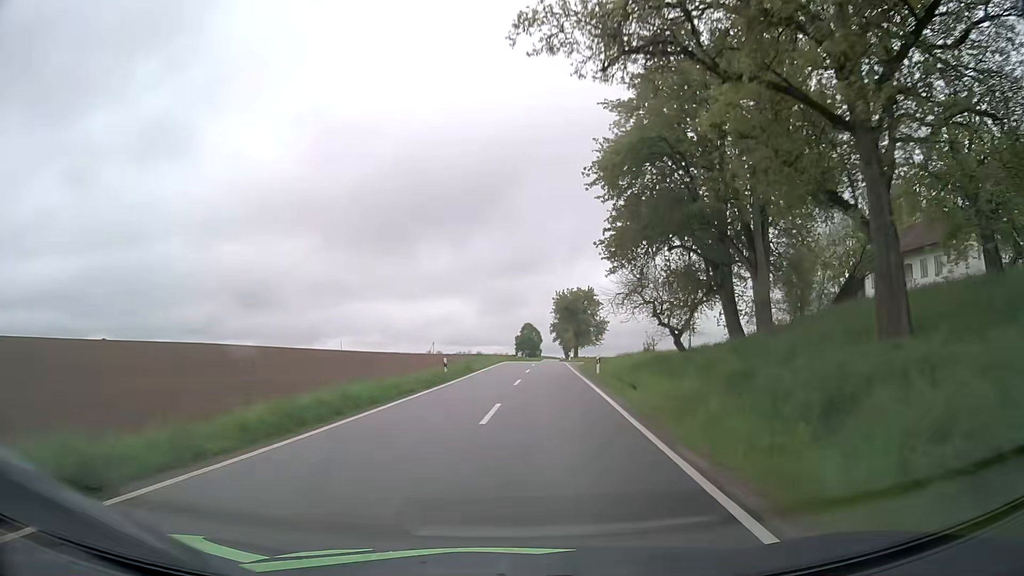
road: tertiary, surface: asphalt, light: Day
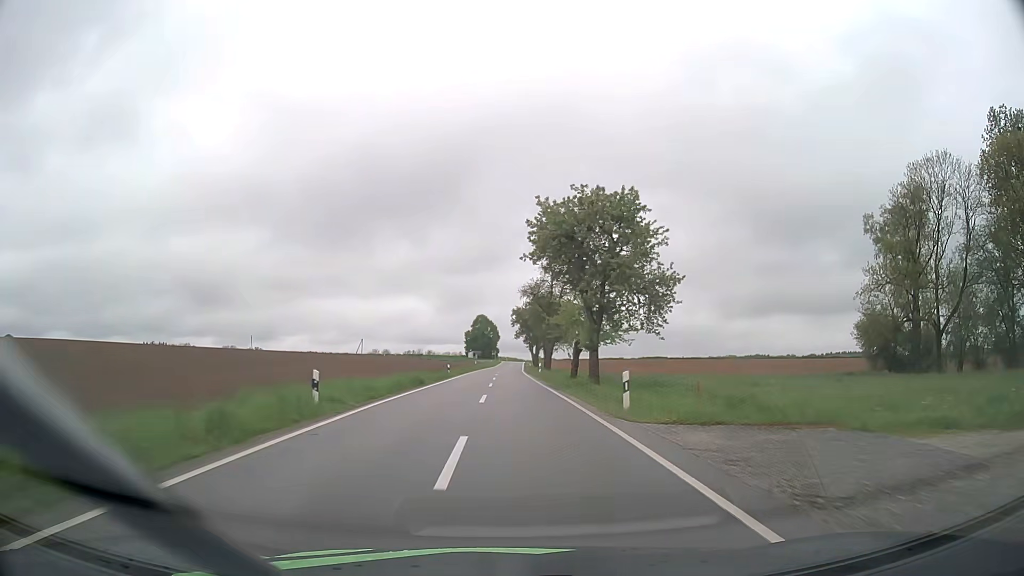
(+3.1, +53.1) m; +4°
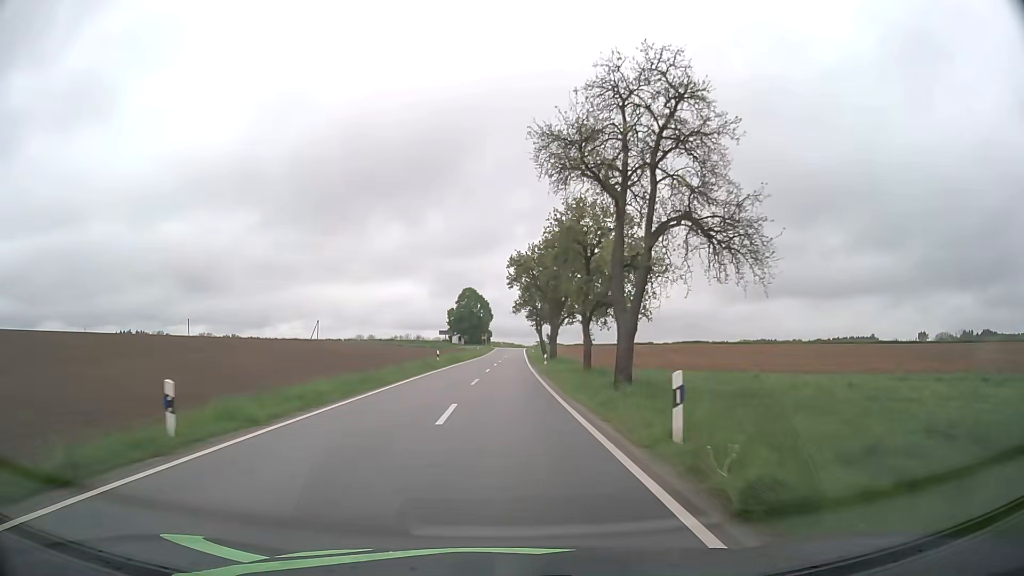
(+0.3, +43.0) m; 0°
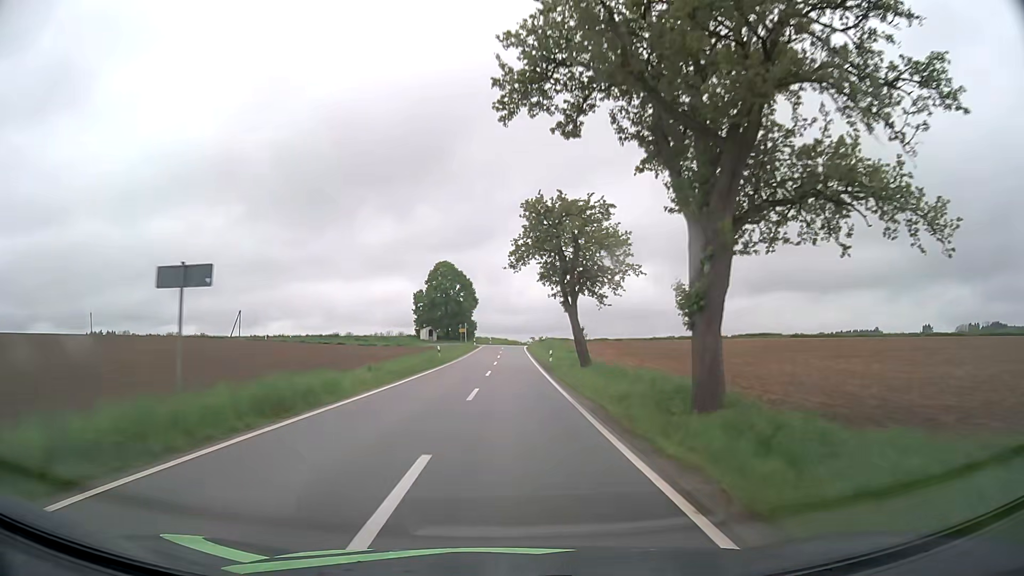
(+0.3, +43.3) m; +1°
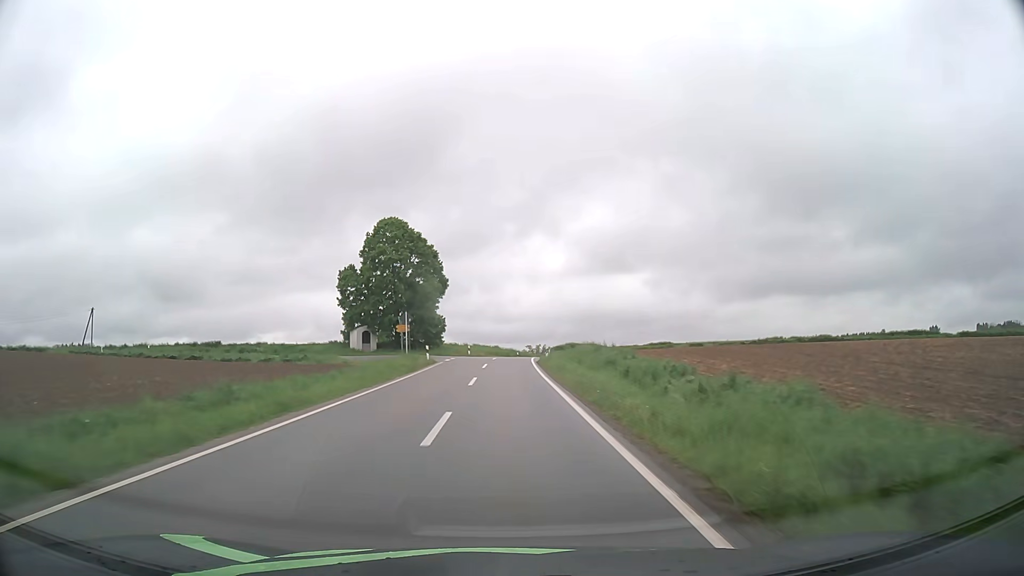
(+0.3, +43.2) m; 0°
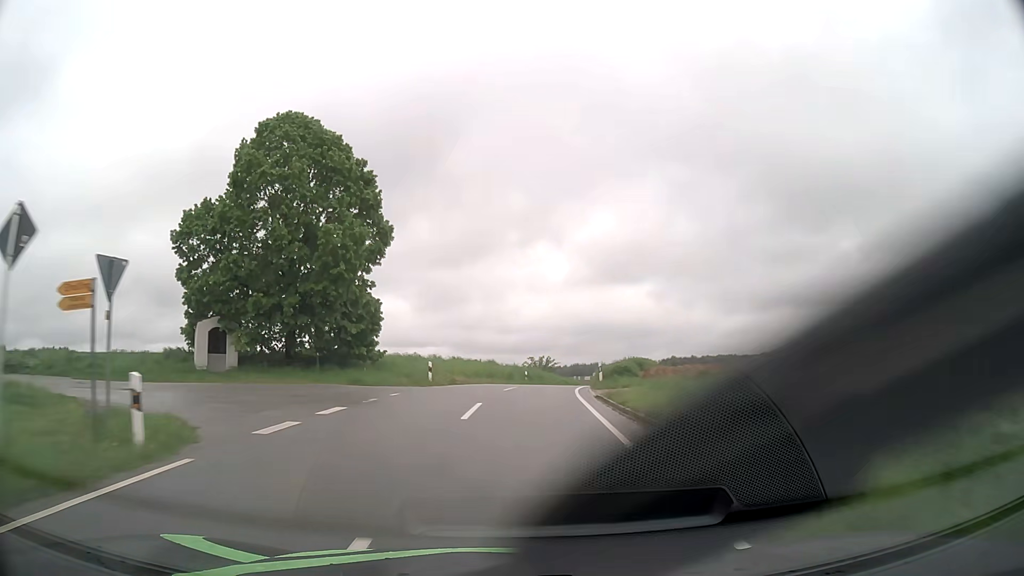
(-0.1, +32.1) m; 0°
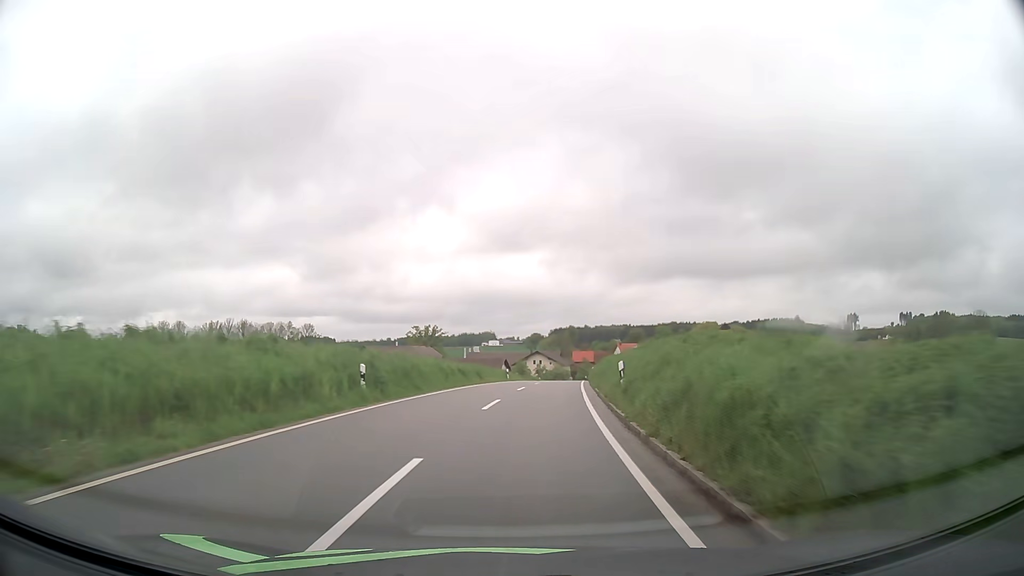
(+2.2, +31.9) m; +9°
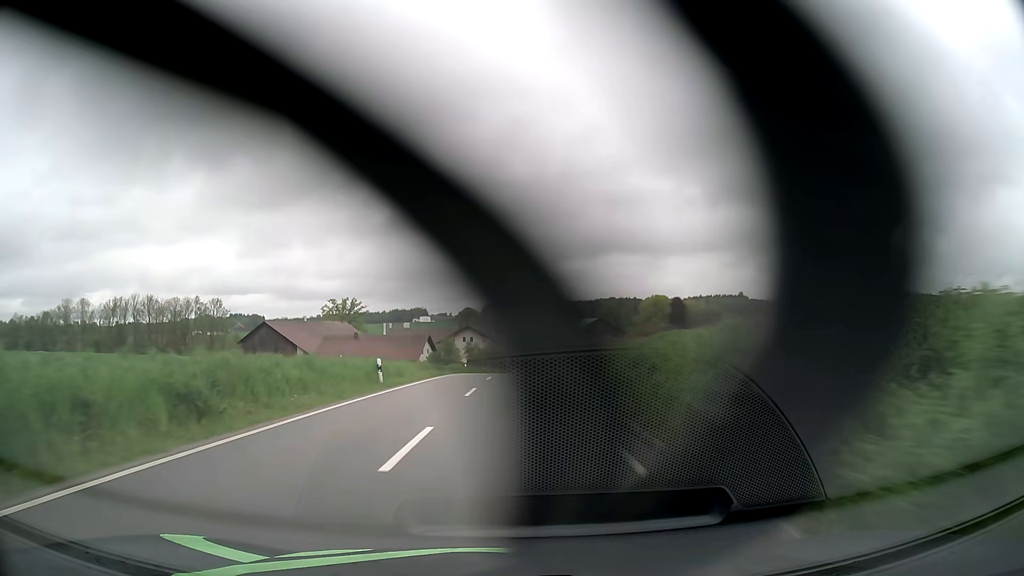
(+2.3, +32.7) m; +6°
(0, +10) (0, +20) (0, +30) (+1, +40) (+1, +50) (+1, +60) (+2, +70) (+2, +80) (+3, +90) (+3, +100) m
